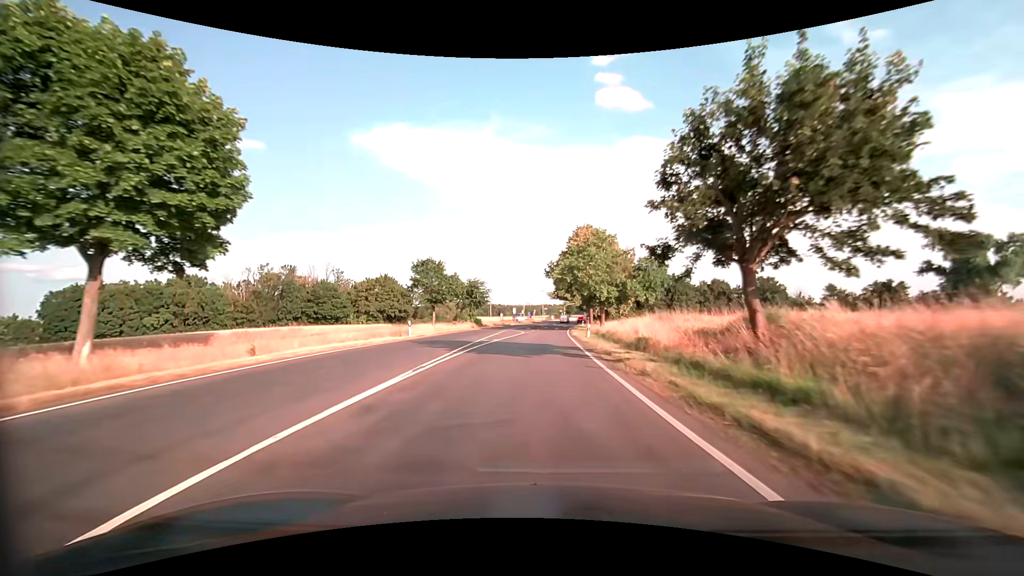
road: secondary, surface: asphalt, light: Day
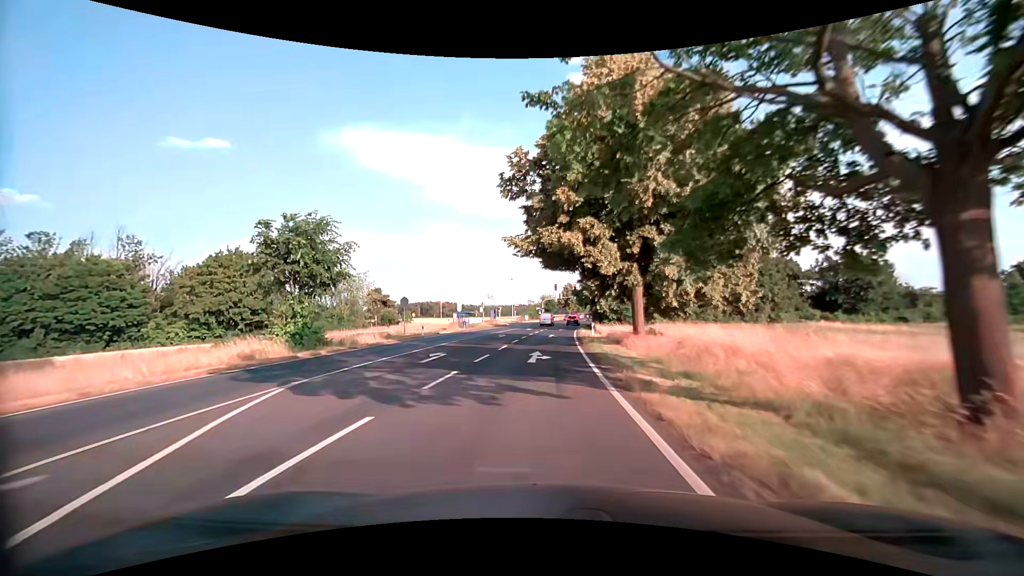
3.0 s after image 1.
(+1.0, +47.5) m; +3°
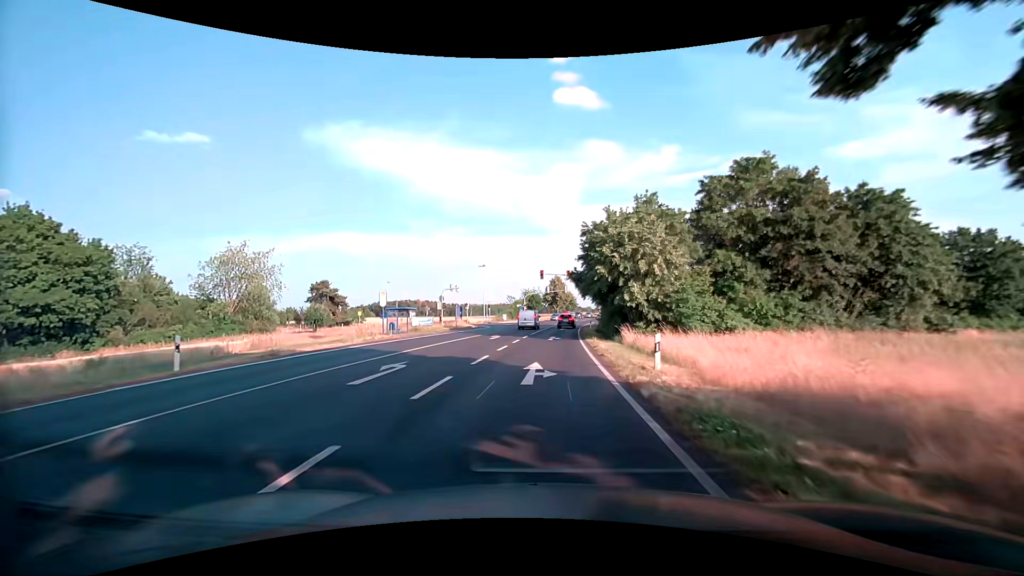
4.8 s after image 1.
(+0.4, +25.0) m; +2°
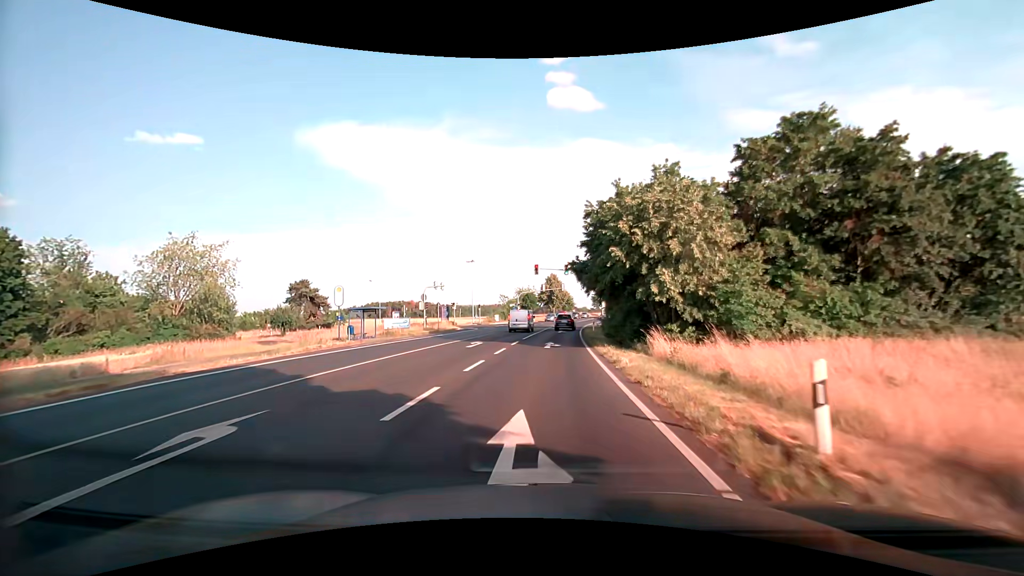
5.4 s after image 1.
(0.0, +7.4) m; 0°
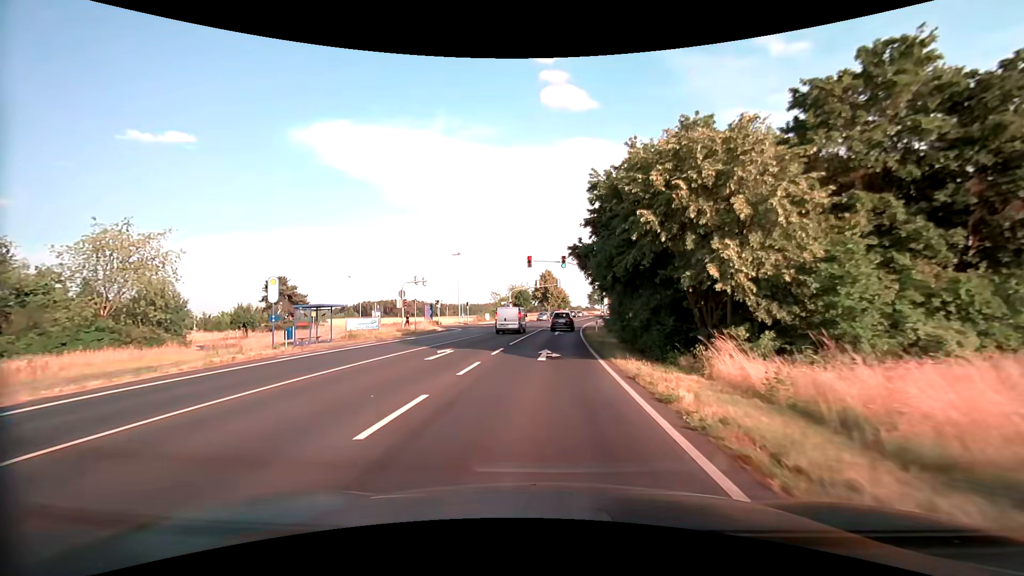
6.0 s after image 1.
(+0.1, +6.8) m; +1°
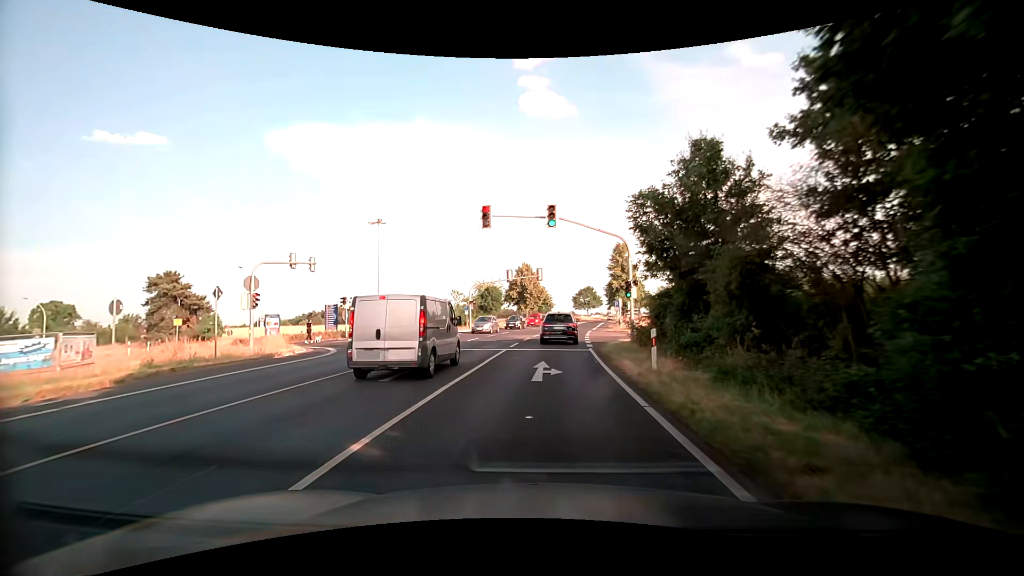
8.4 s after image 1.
(+0.5, +24.1) m; +2°
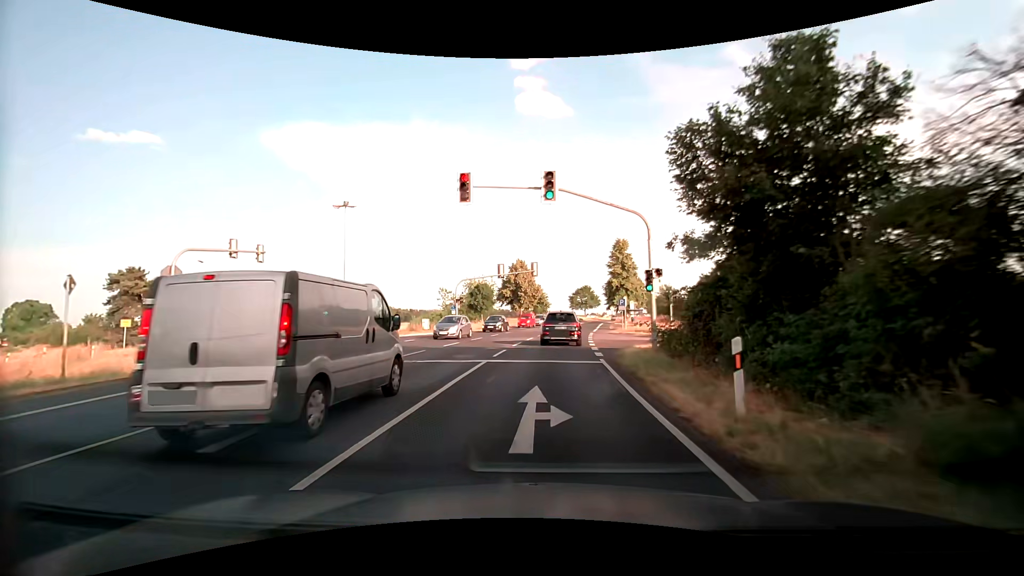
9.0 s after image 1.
(0.0, +5.8) m; 0°
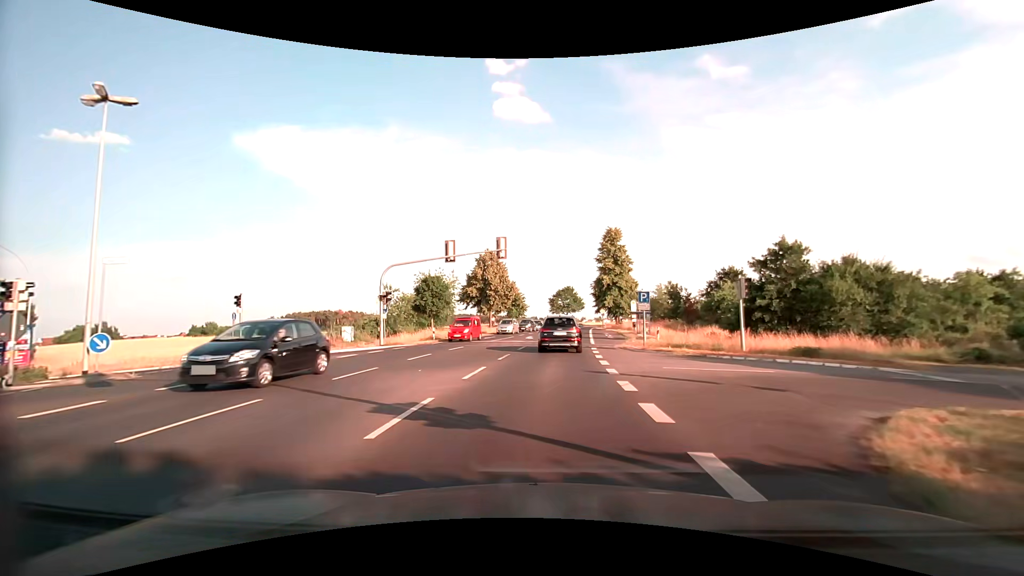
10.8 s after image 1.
(+0.4, +17.1) m; +3°
(0, +10) (0, +20) (+1, +30) (+2, +40) (+2, +50) (+3, +60) (+4, +70) (+5, +80) (+6, +90) (+8, +100) m
